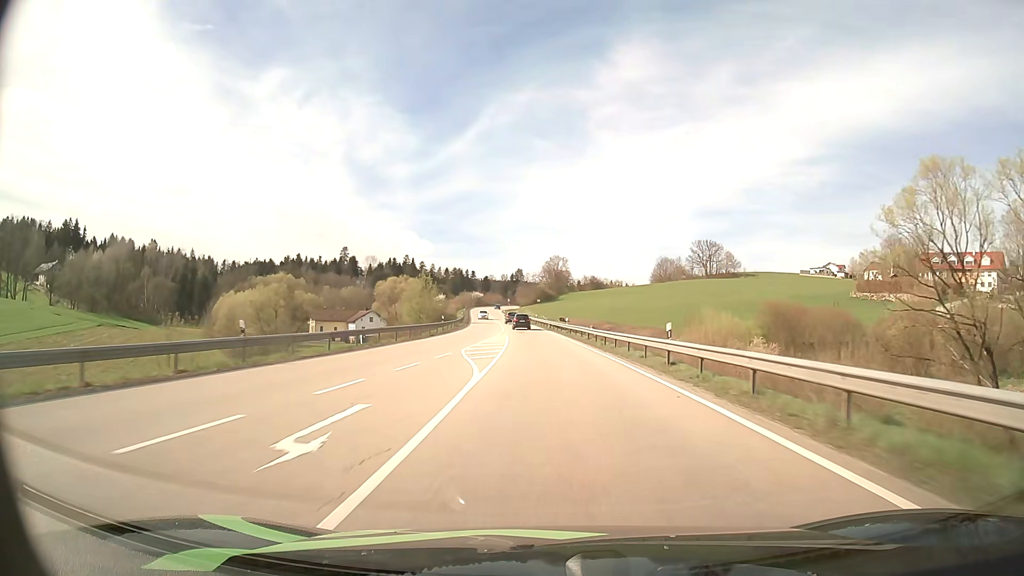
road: primary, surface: asphalt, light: Day
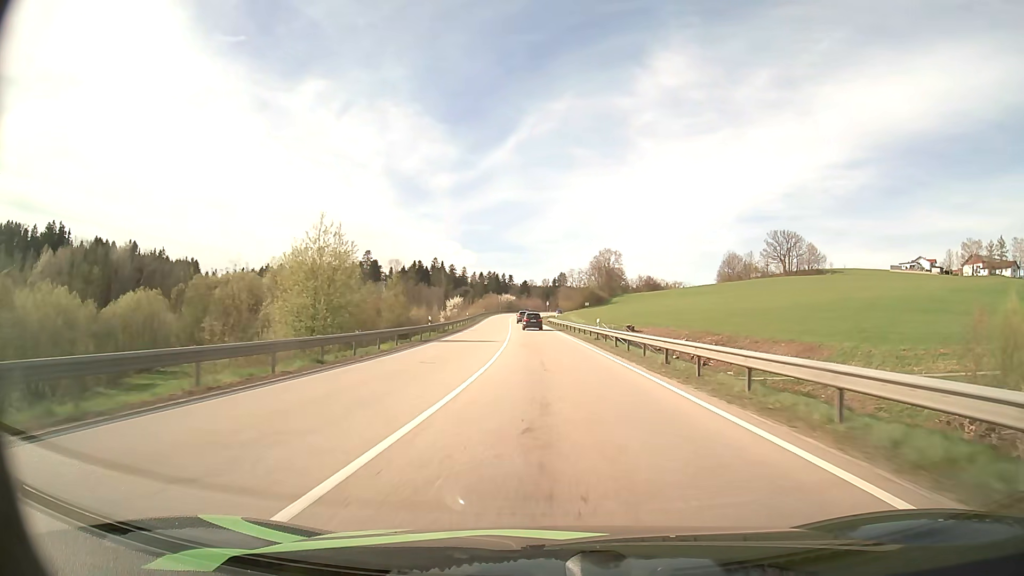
(-2.0, +55.7) m; -4°
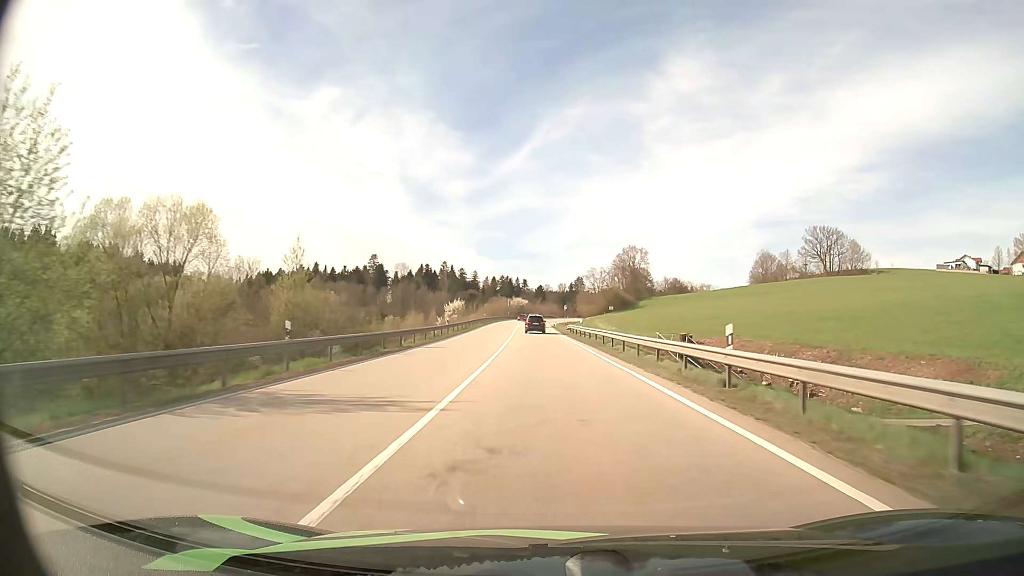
(-0.4, +26.9) m; -1°
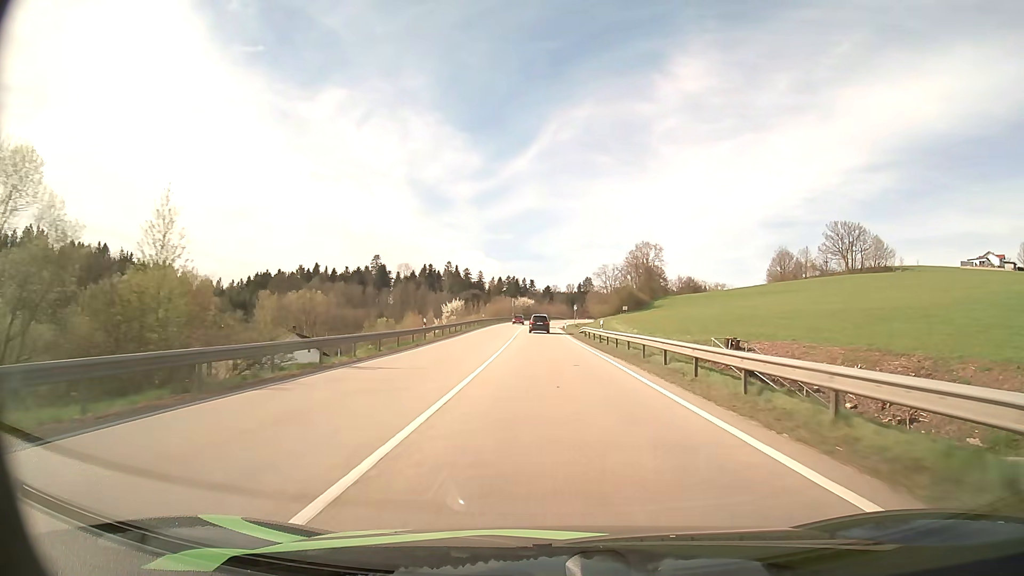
(-0.1, +13.2) m; -1°
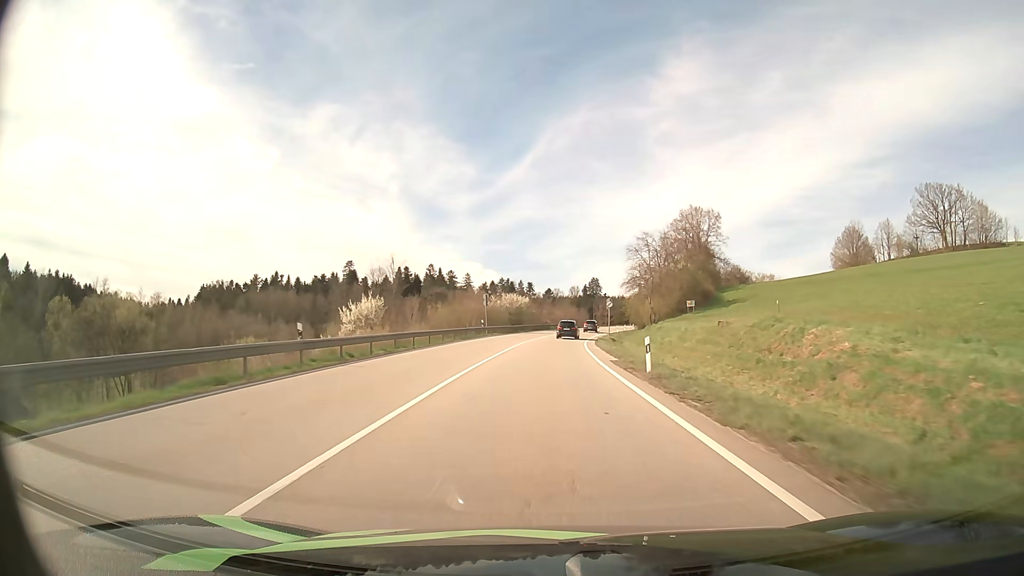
(-0.6, +65.0) m; 0°
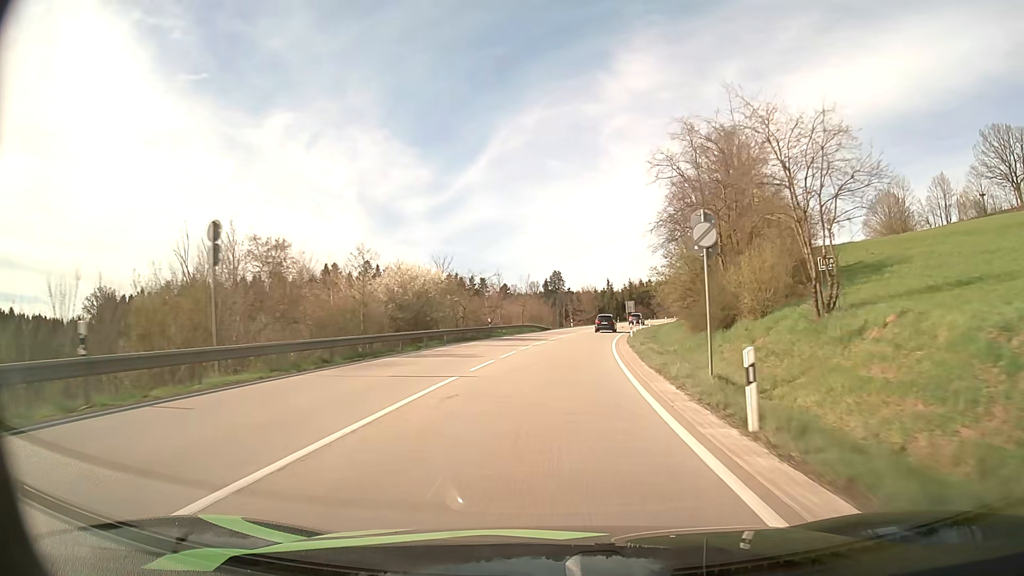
(+1.3, +50.1) m; +3°
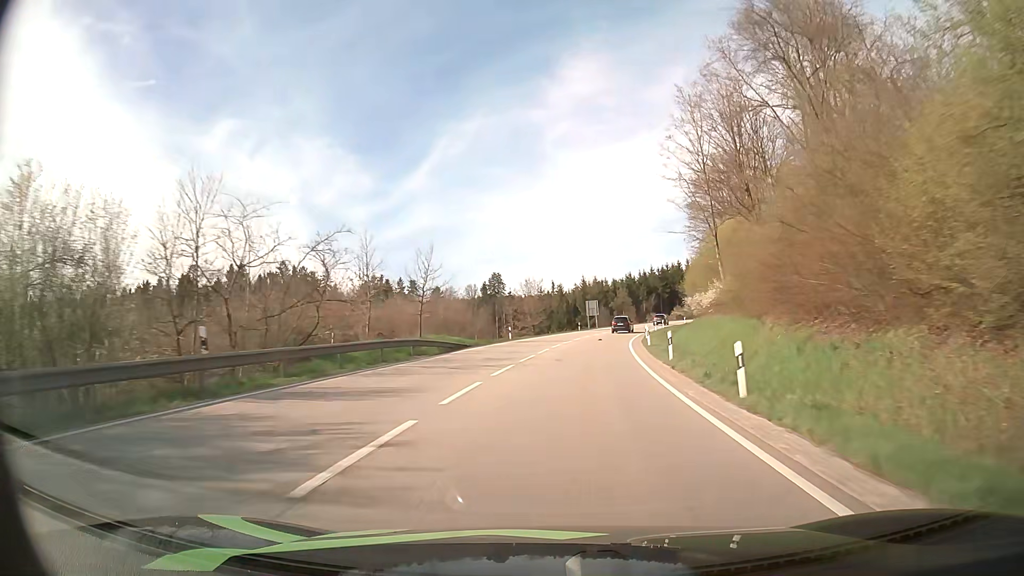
(+1.4, +36.5) m; +5°
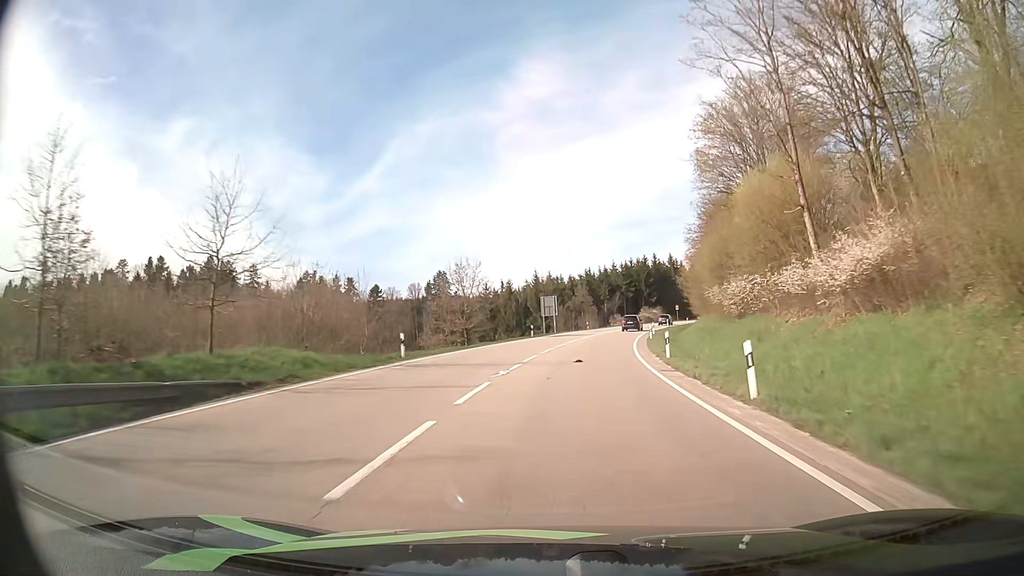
(+0.8, +23.9) m; +4°
(0, +10) (+1, +20) (+2, +30) (+3, +40) (+4, +50) (+6, +60) (+8, +69) (+11, +79) (+14, +89) (+16, +98) m
